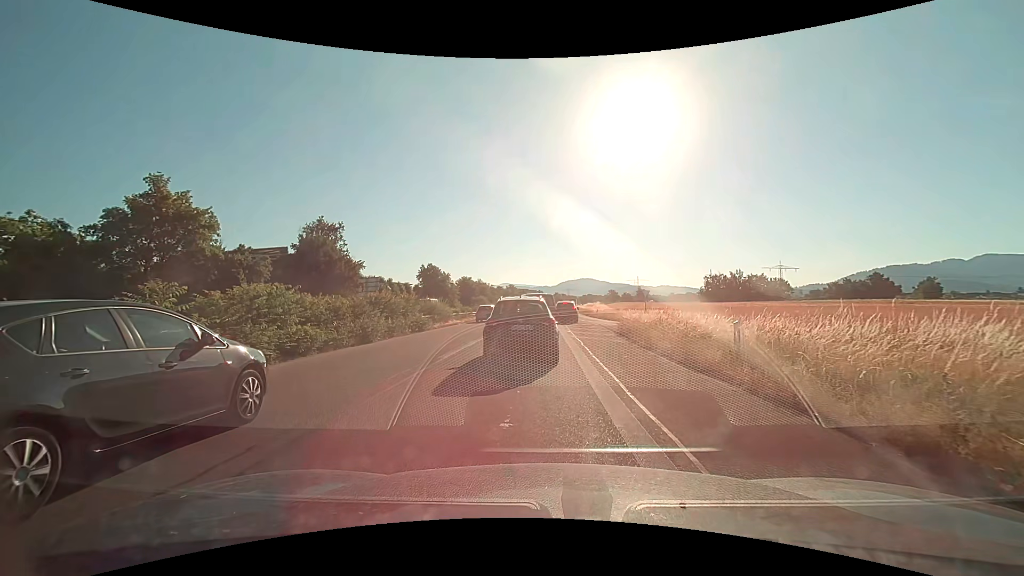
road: trunk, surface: asphalt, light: Day
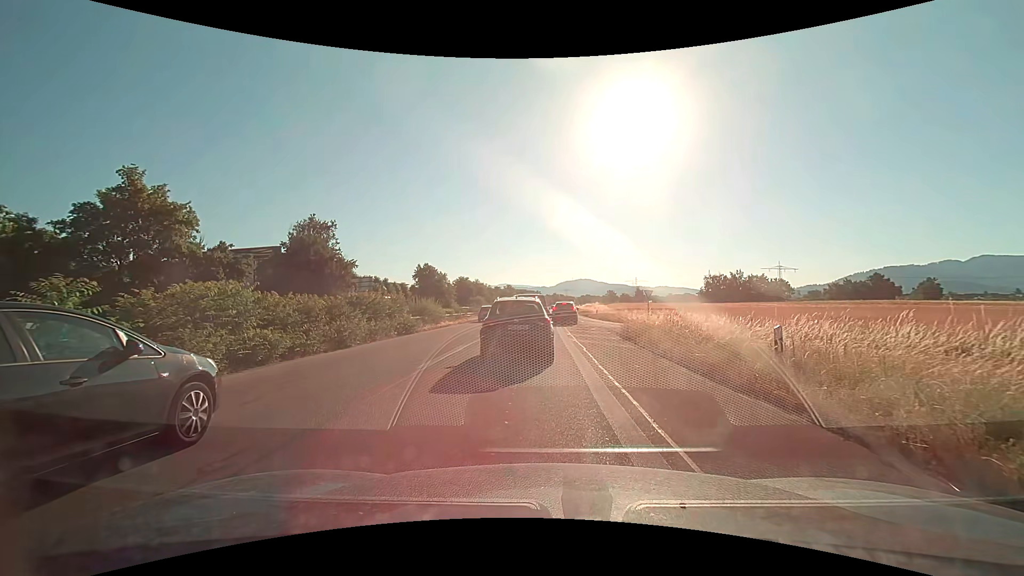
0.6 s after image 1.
(0.0, +2.0) m; 0°
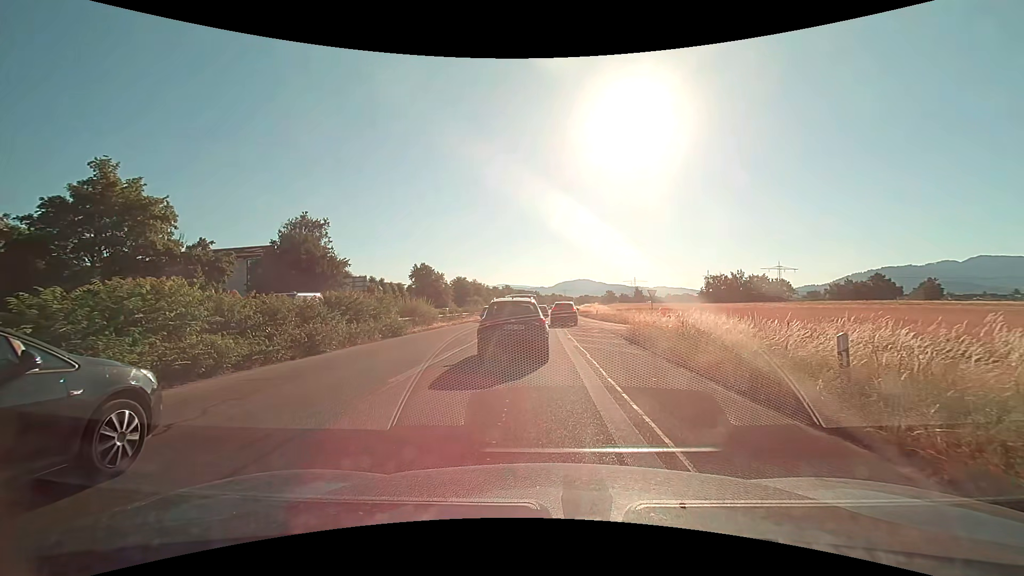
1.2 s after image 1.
(0.0, +1.9) m; +1°
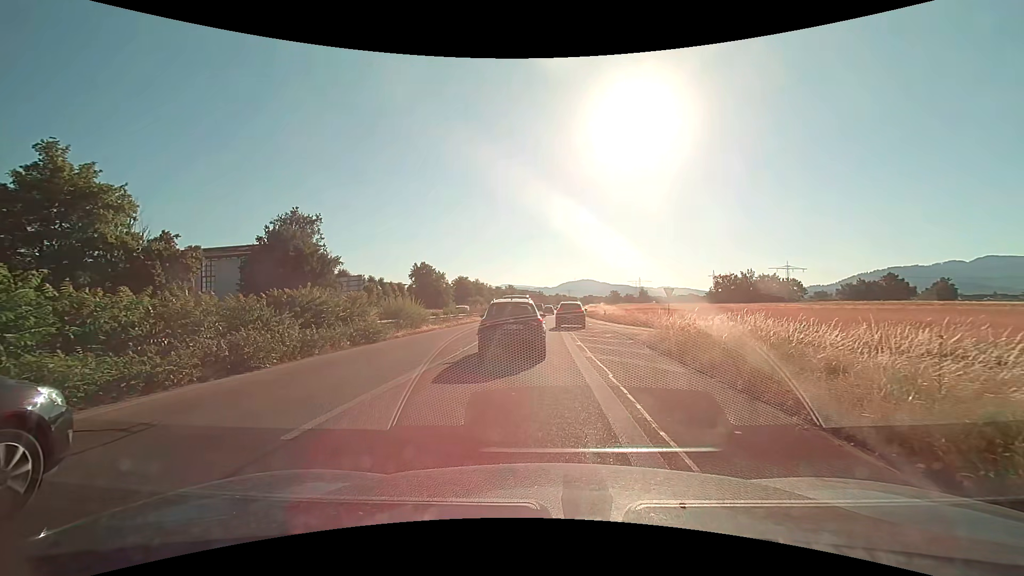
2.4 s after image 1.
(0.0, +3.8) m; -1°
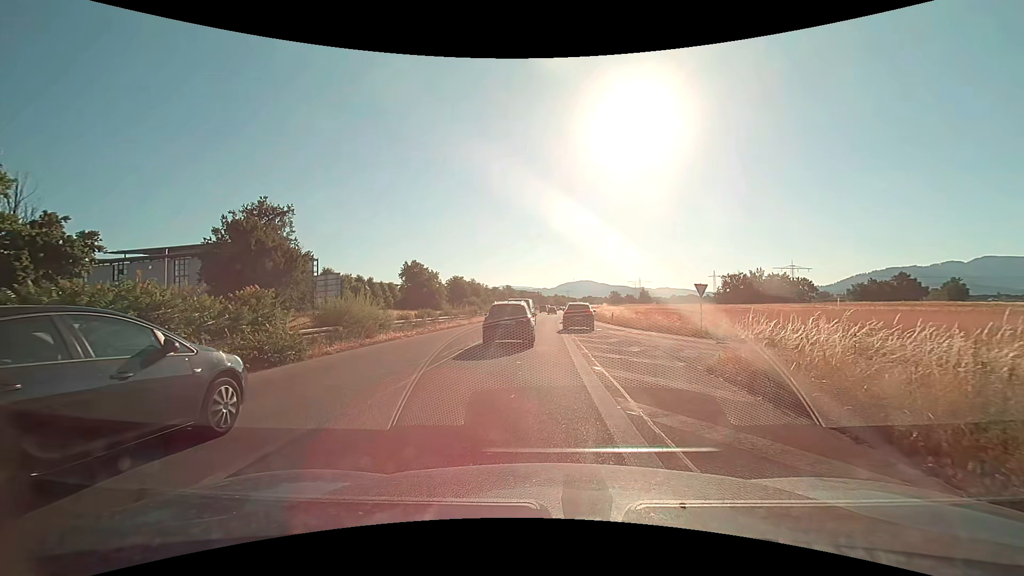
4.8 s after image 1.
(0.0, +7.1) m; 0°
